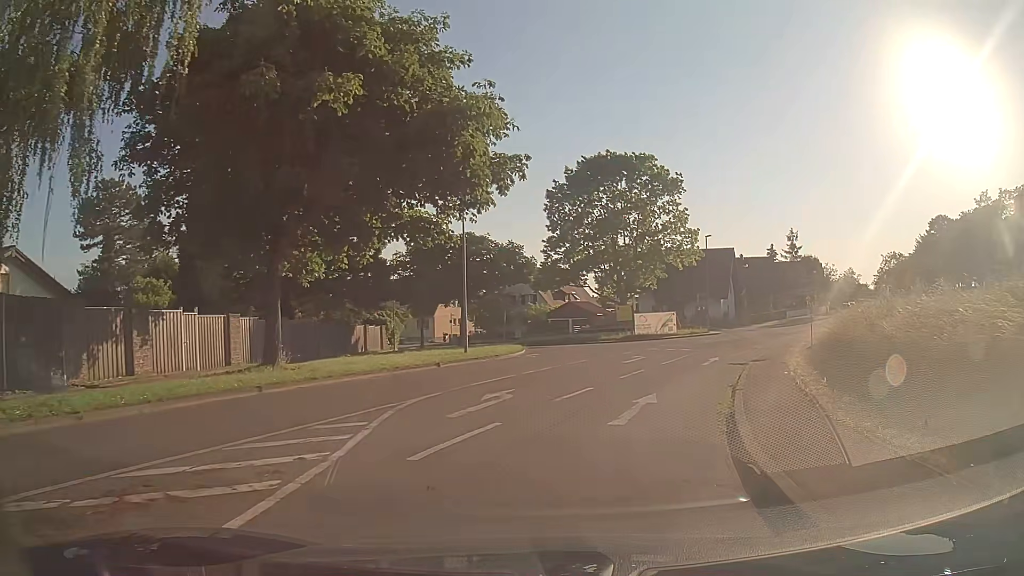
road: tertiary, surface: asphalt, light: Day
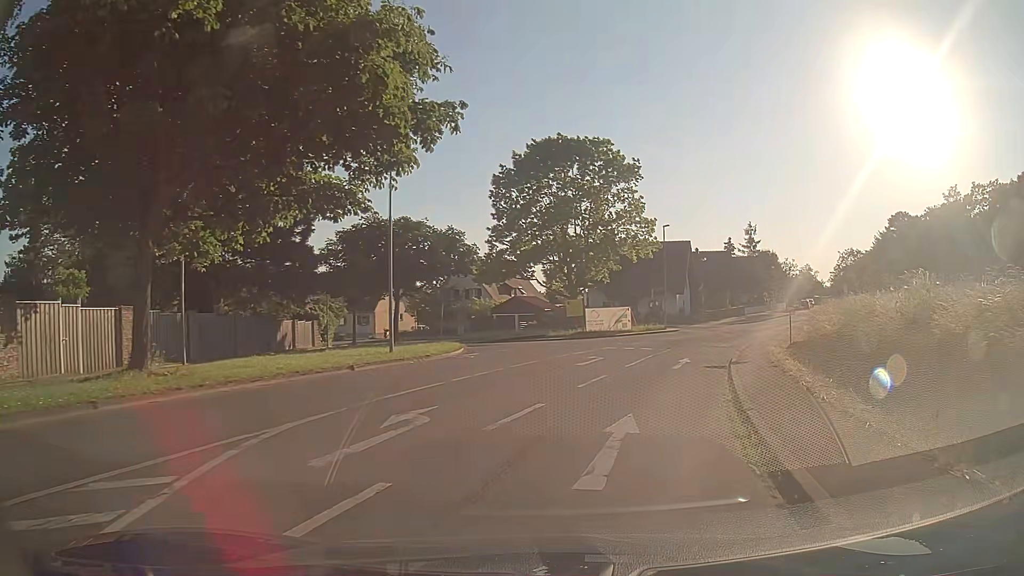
(+0.1, +4.2) m; +5°
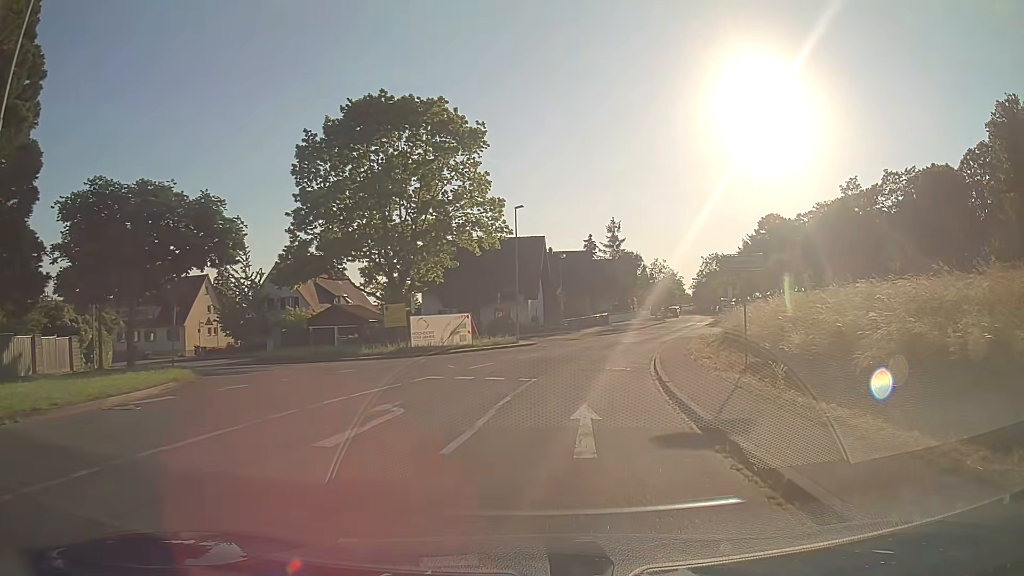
(+1.6, +13.0) m; +13°
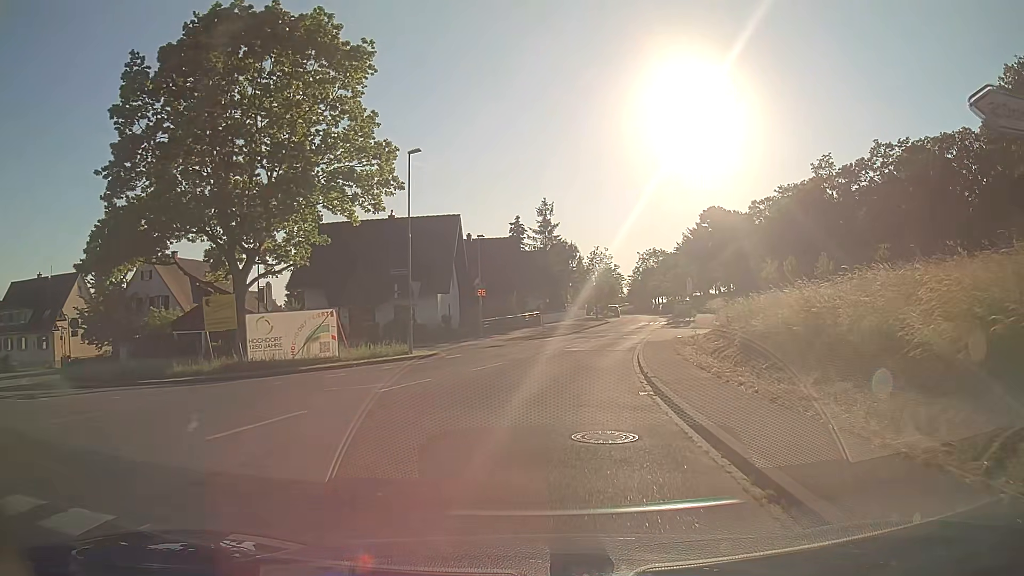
(+0.8, +13.6) m; +6°
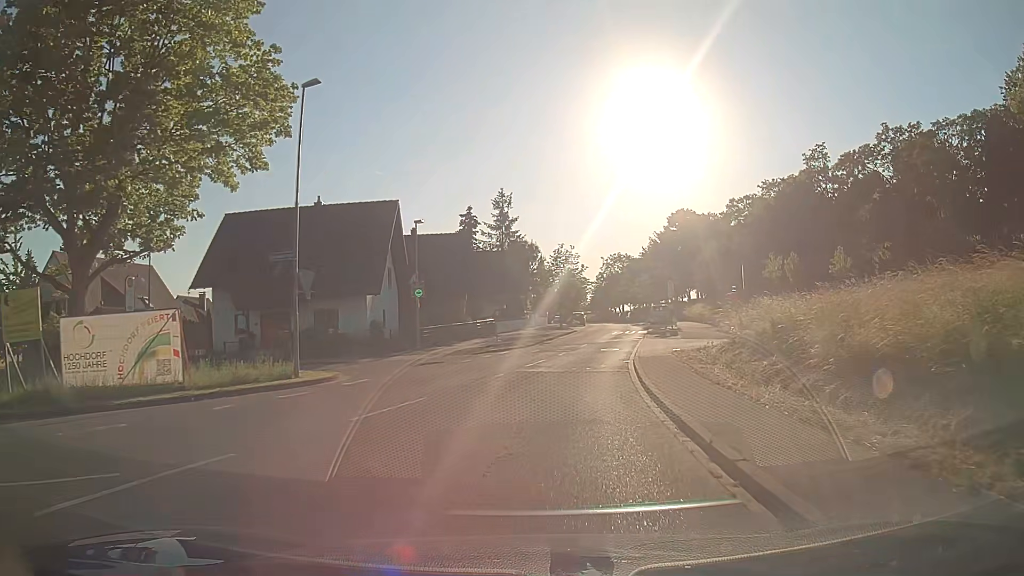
(+0.3, +9.1) m; +4°
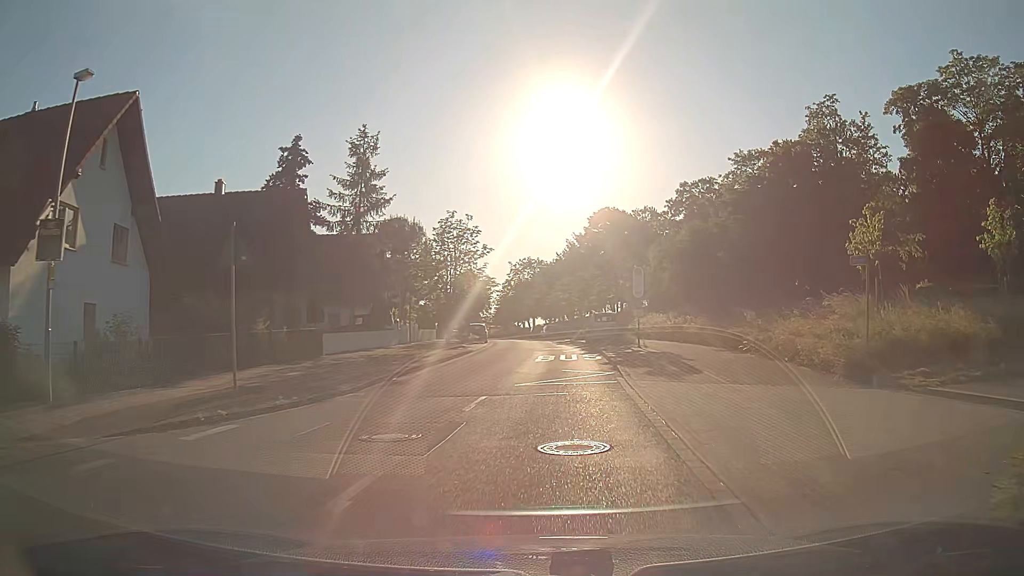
(+1.5, +22.2) m; +7°
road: residential
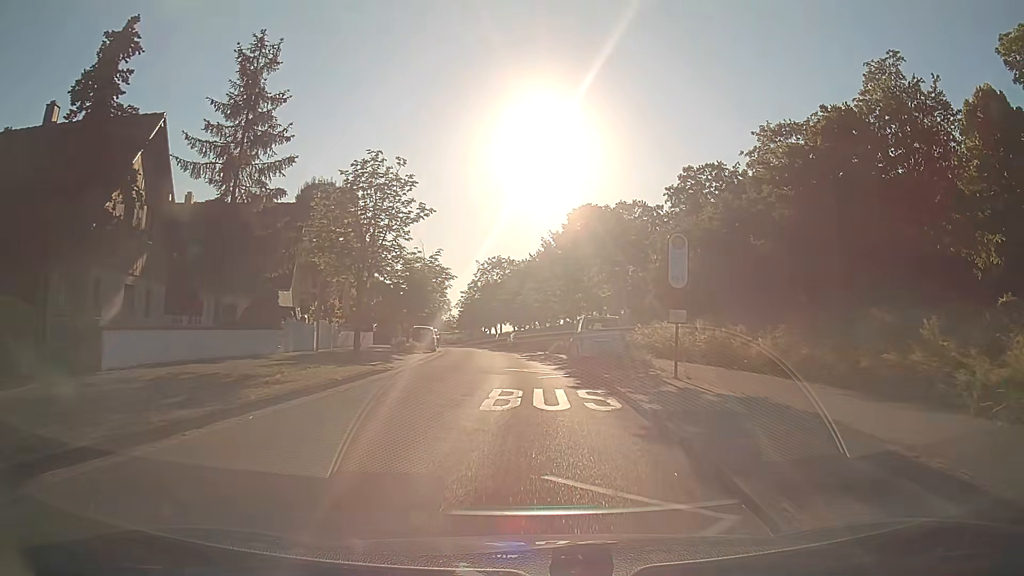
(+0.4, +13.3) m; +3°
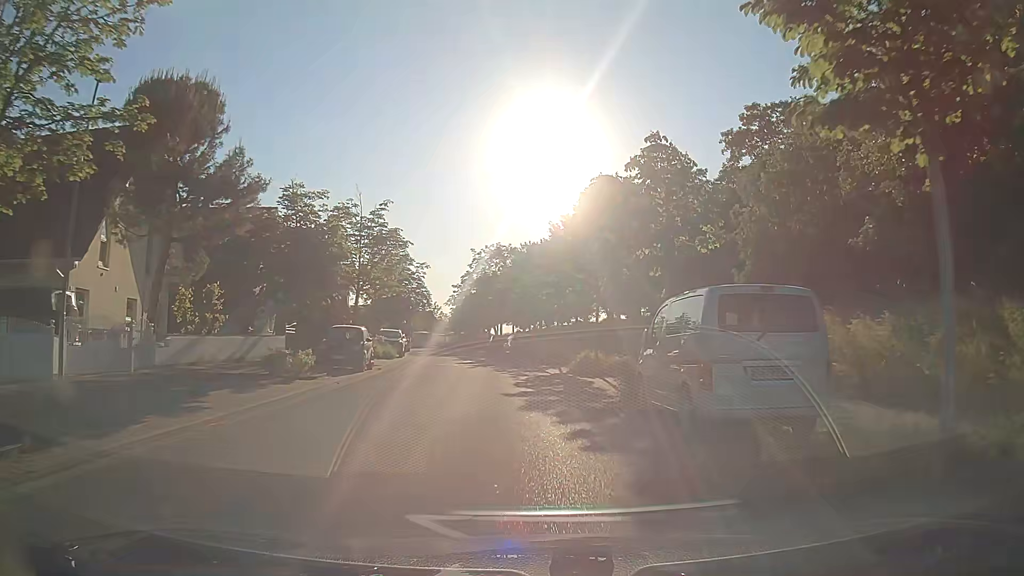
(0.0, +18.3) m; -1°
(0, +10) (0, +20) (-1, +30) (-2, +40) (-4, +50) (-6, +60) (-7, +69) (-9, +79) (-11, +89) (-14, +99) m
